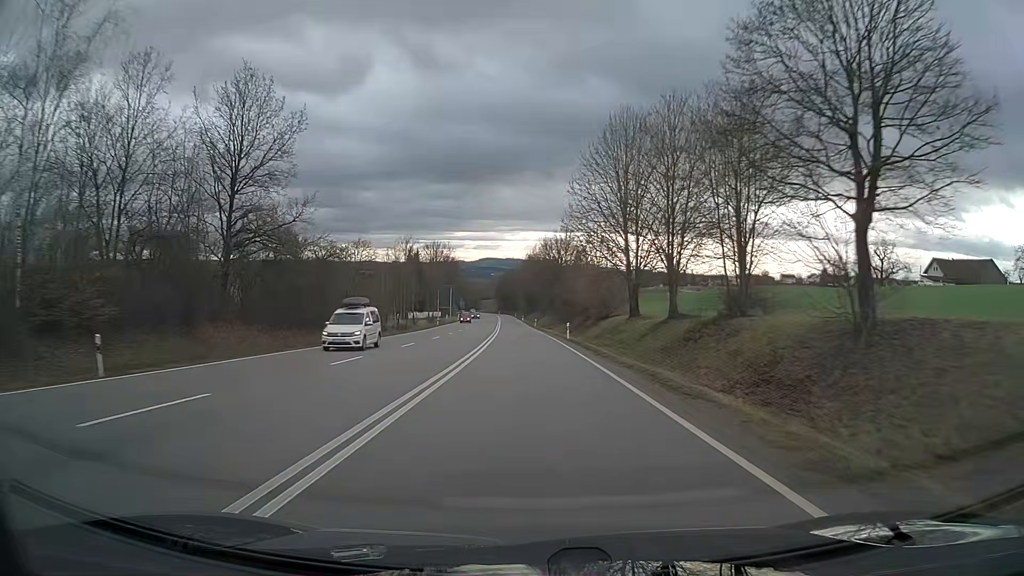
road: primary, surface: asphalt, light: Day
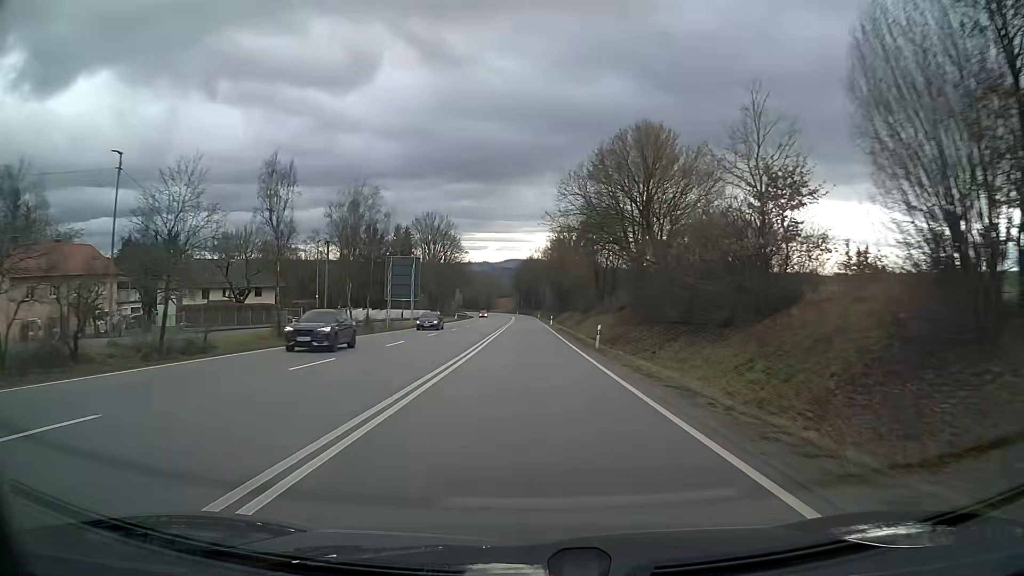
(-1.3, +63.5) m; -2°
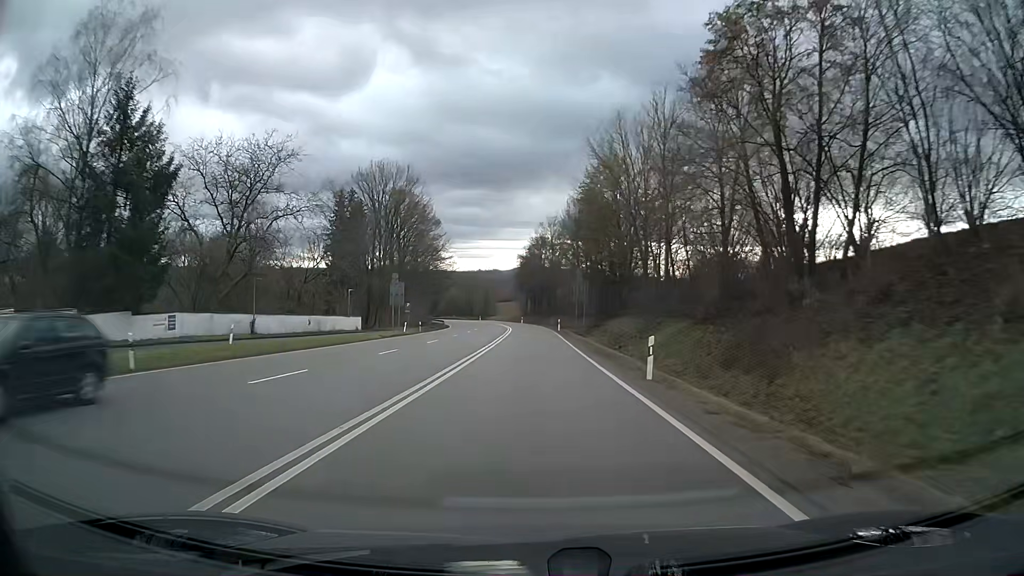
(-0.4, +62.7) m; -1°
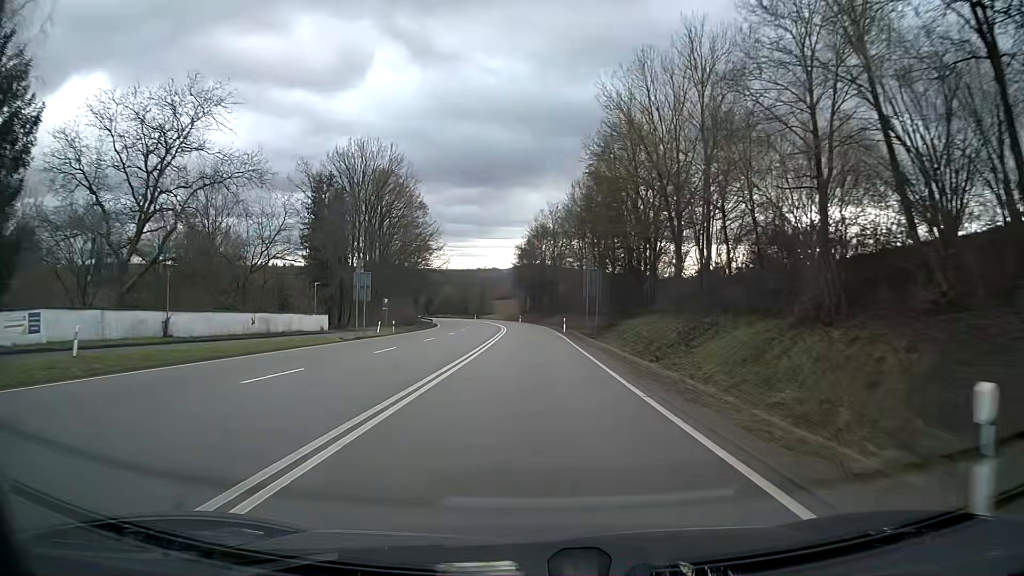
(0.0, +12.5) m; 0°
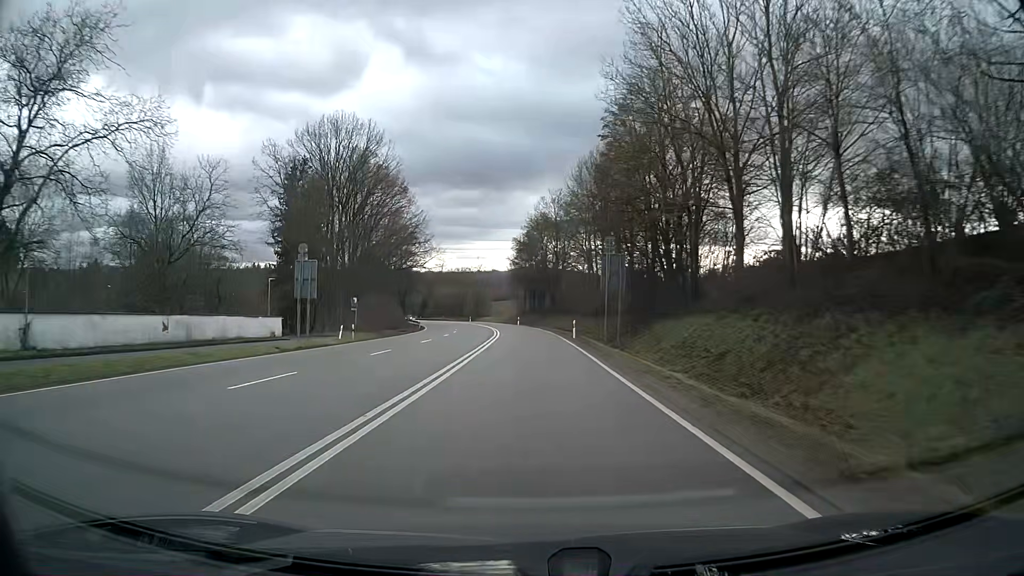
(0.0, +12.5) m; 0°
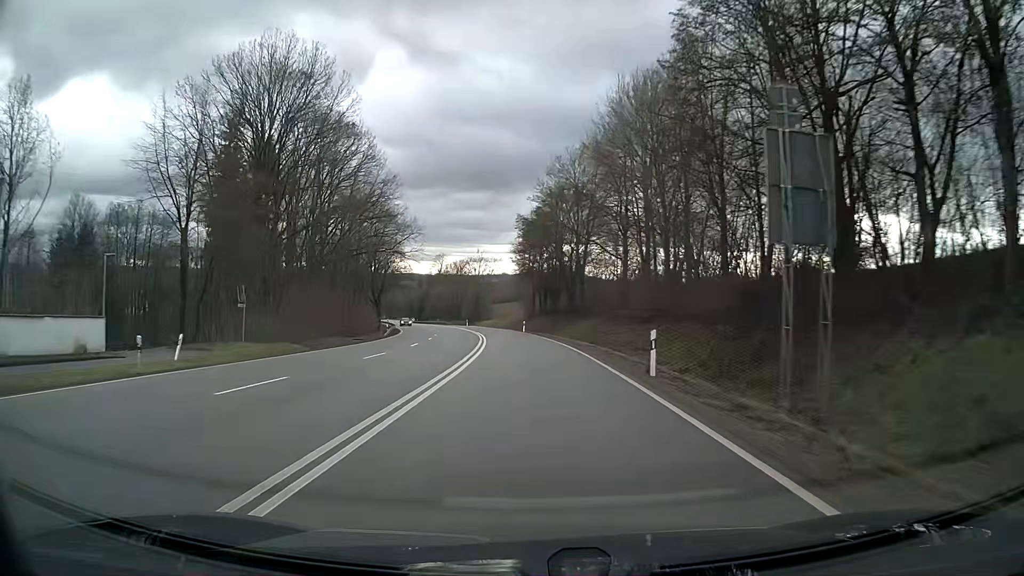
(-0.2, +25.0) m; -1°
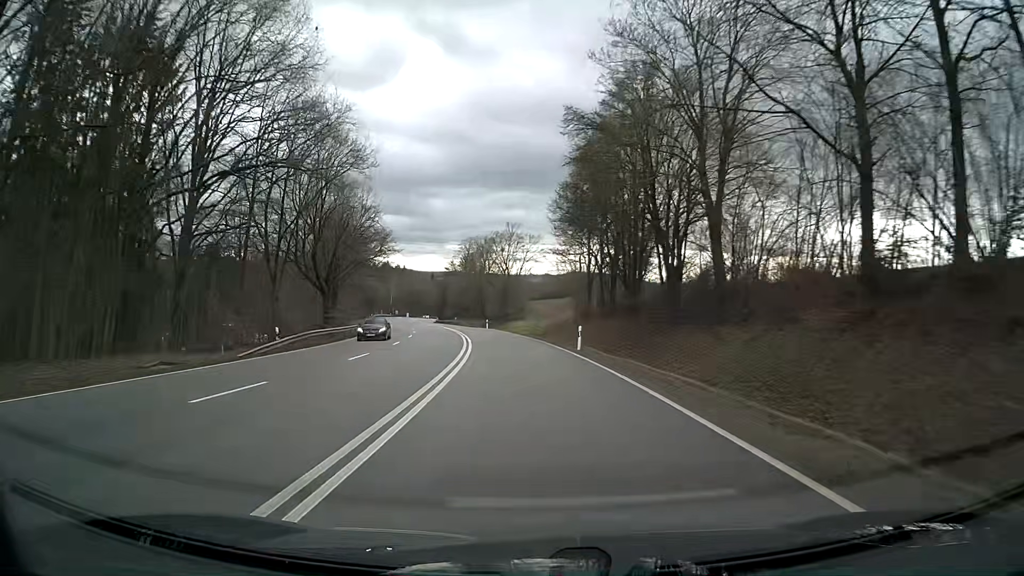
(-1.1, +37.4) m; -4°
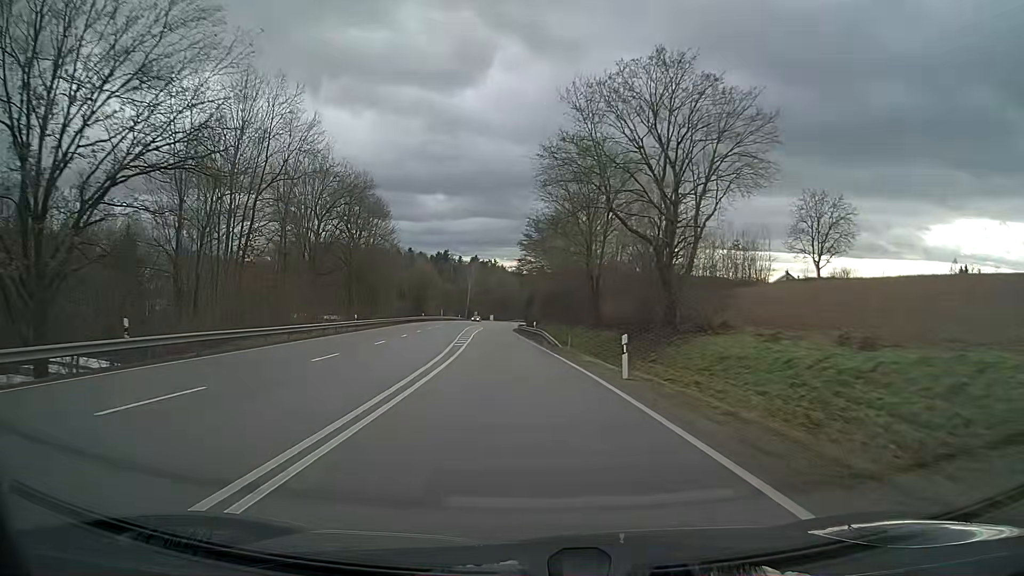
(-4.9, +62.5) m; -9°
